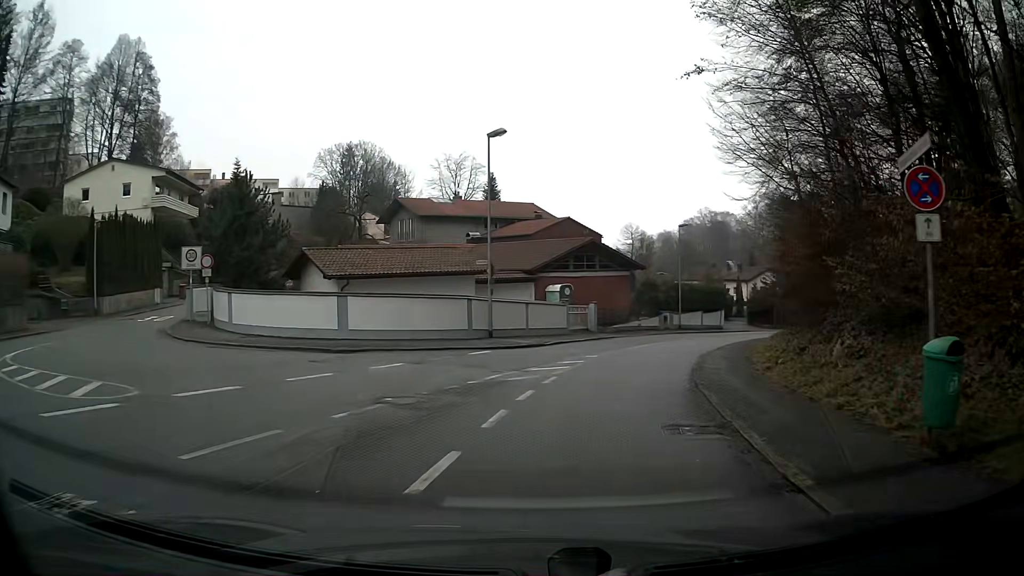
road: residential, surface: asphalt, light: Day
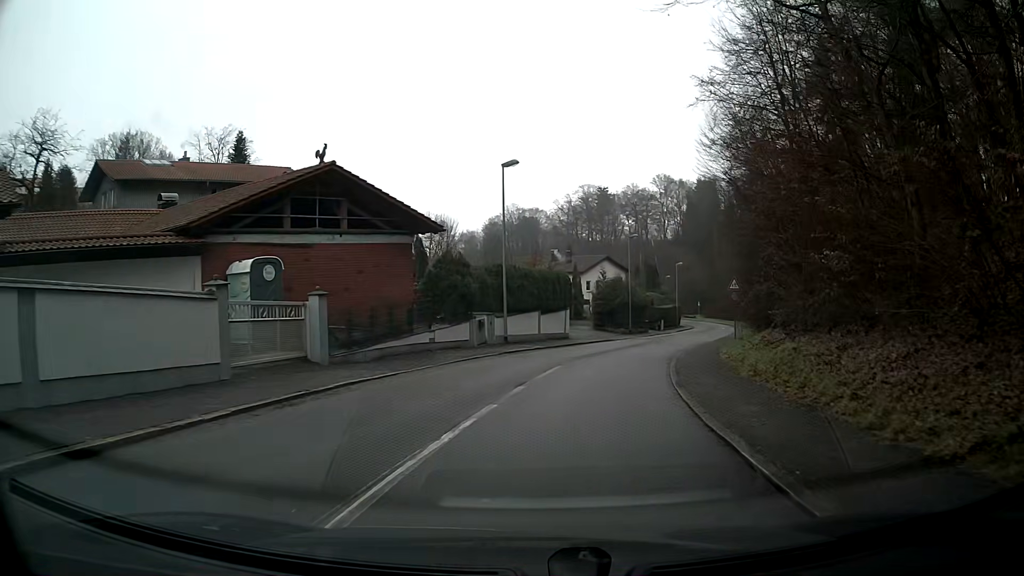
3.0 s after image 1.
(+3.3, +22.2) m; +17°
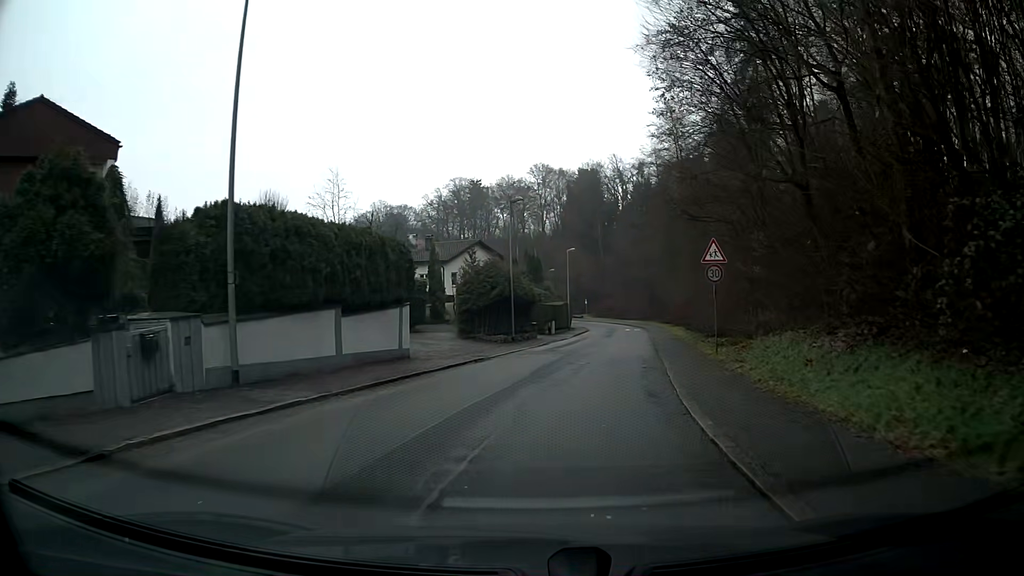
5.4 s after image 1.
(+1.6, +17.7) m; +10°
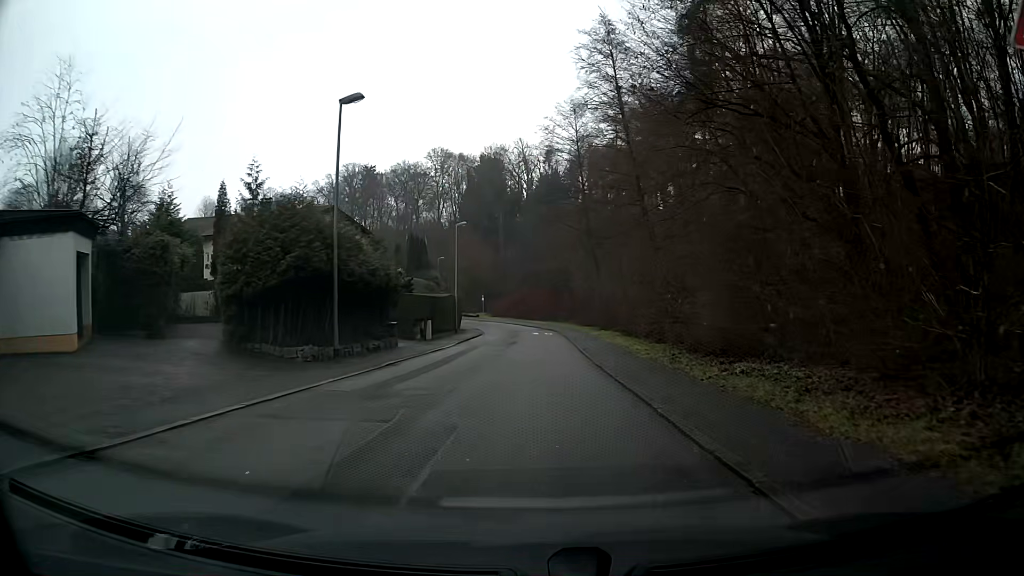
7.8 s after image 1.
(+1.6, +17.8) m; +9°
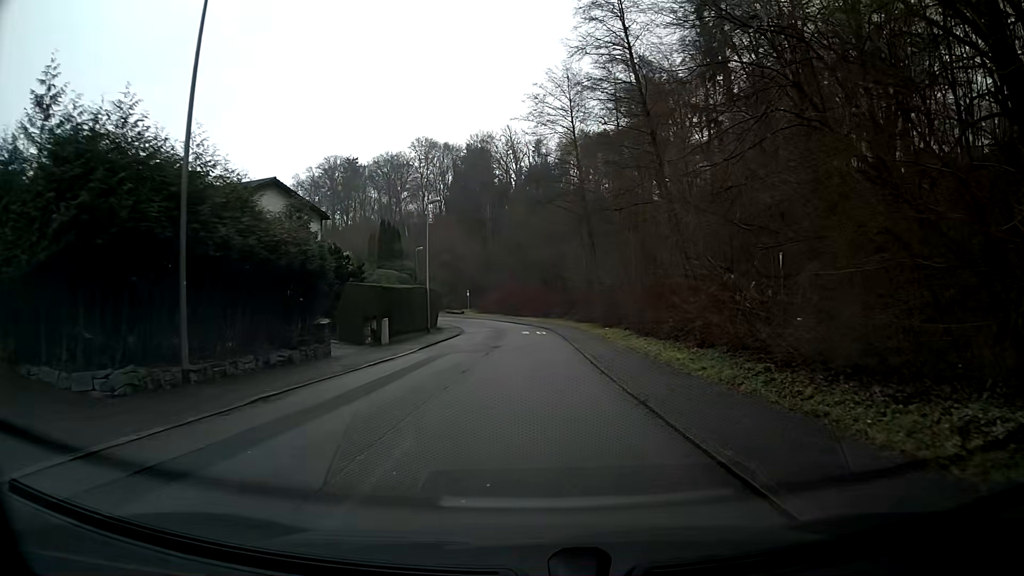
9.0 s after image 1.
(0.0, +9.0) m; 0°
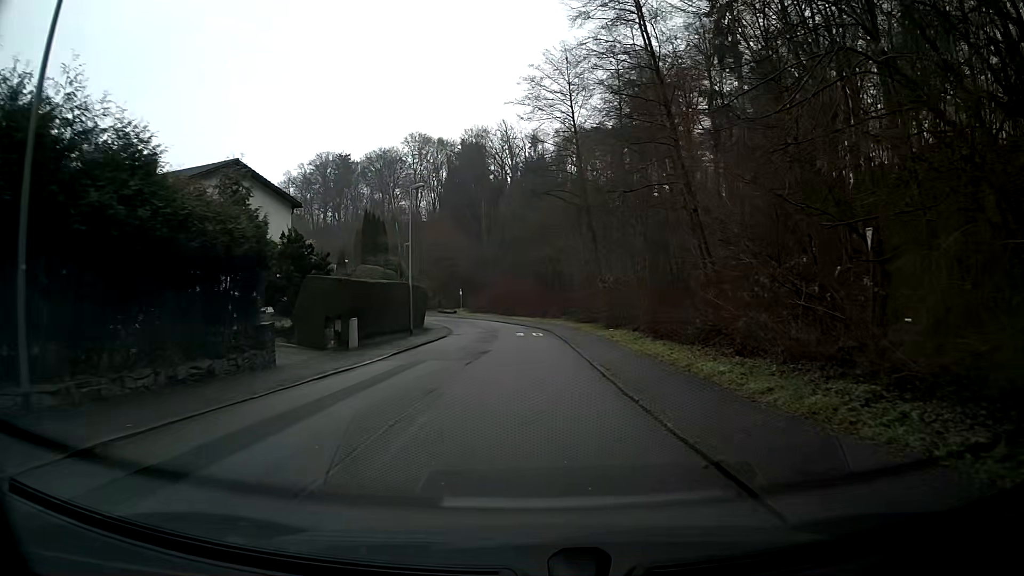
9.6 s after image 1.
(0.0, +4.5) m; 0°
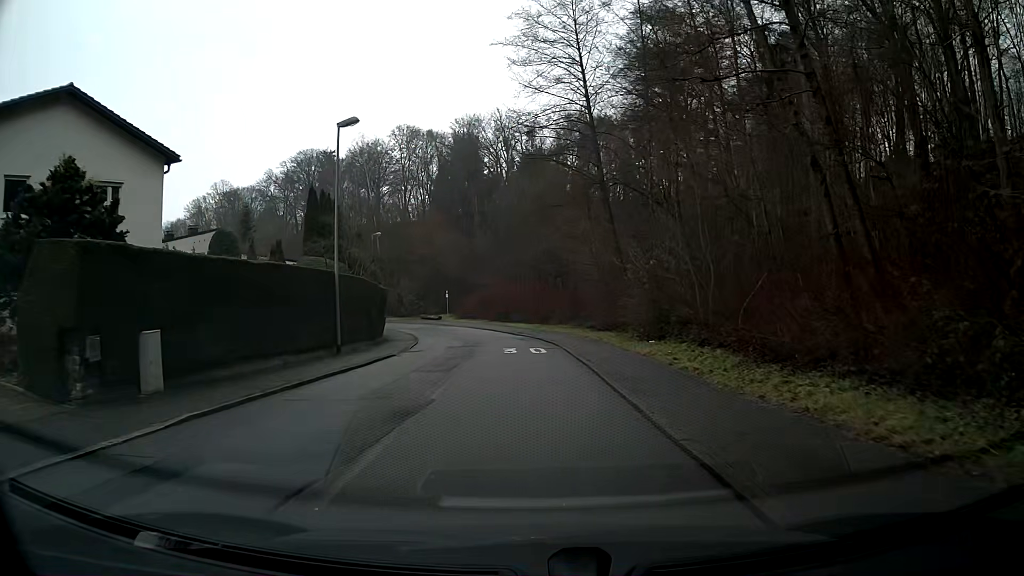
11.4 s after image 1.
(+0.1, +13.6) m; 0°
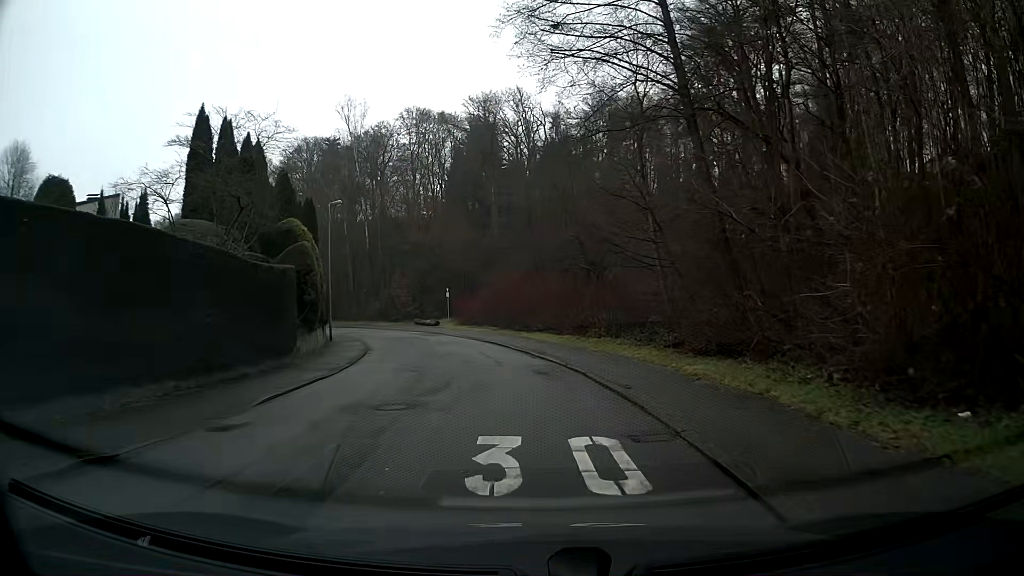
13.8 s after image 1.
(-0.4, +17.8) m; -3°
